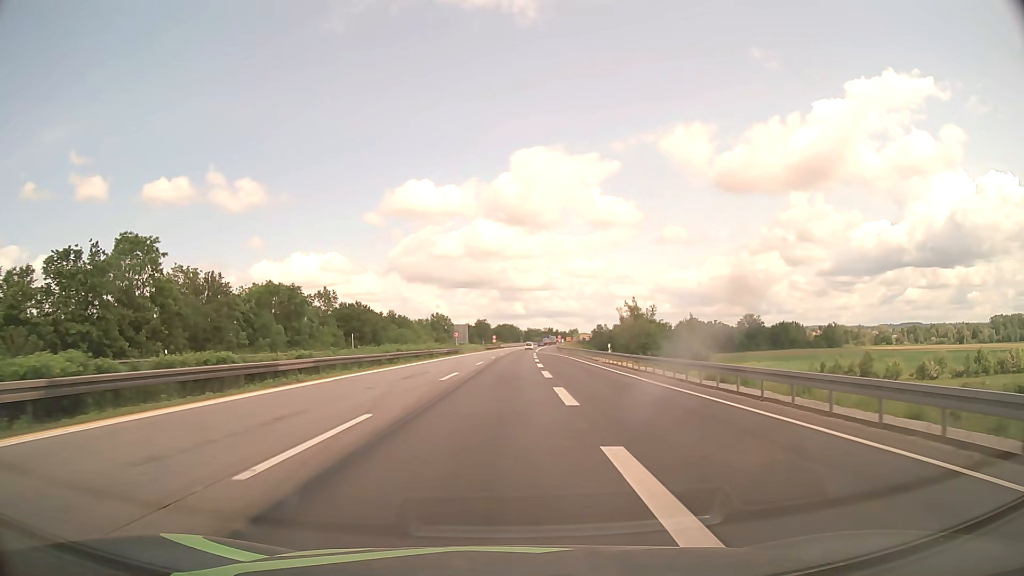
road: motorway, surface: asphalt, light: Day
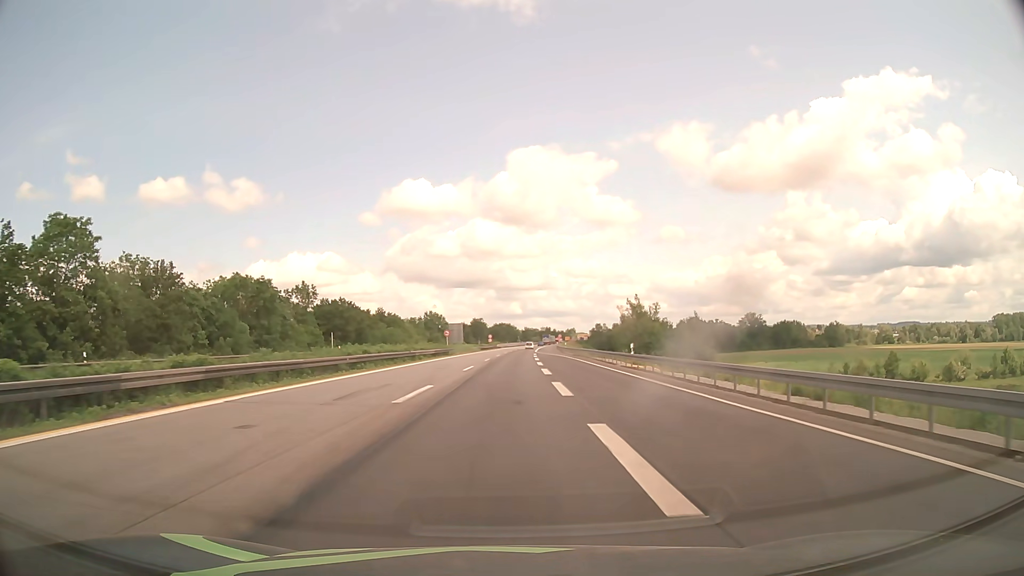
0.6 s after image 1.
(0.0, +9.6) m; 0°
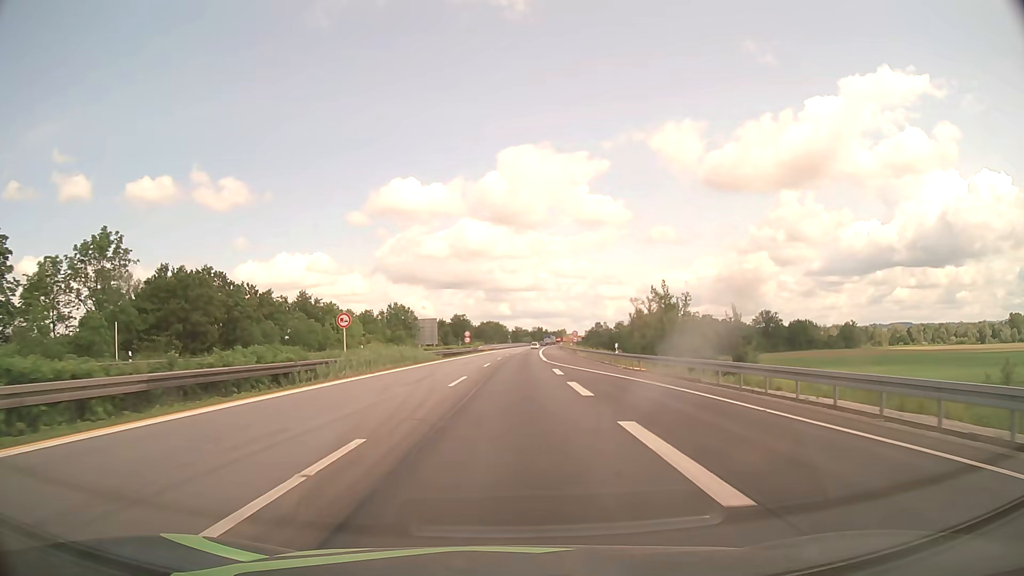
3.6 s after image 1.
(+0.4, +47.9) m; +1°
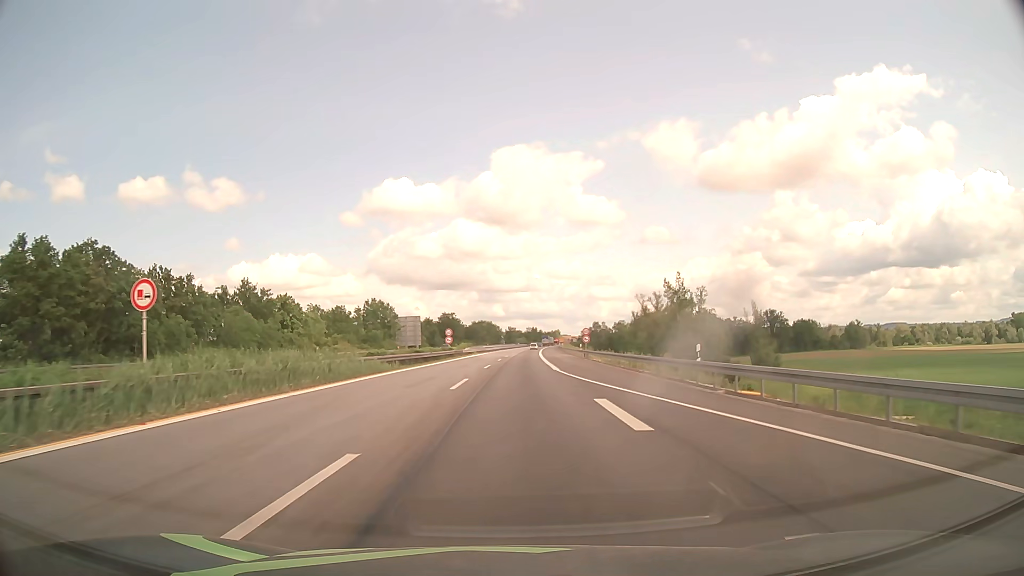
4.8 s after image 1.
(+0.1, +19.1) m; +1°
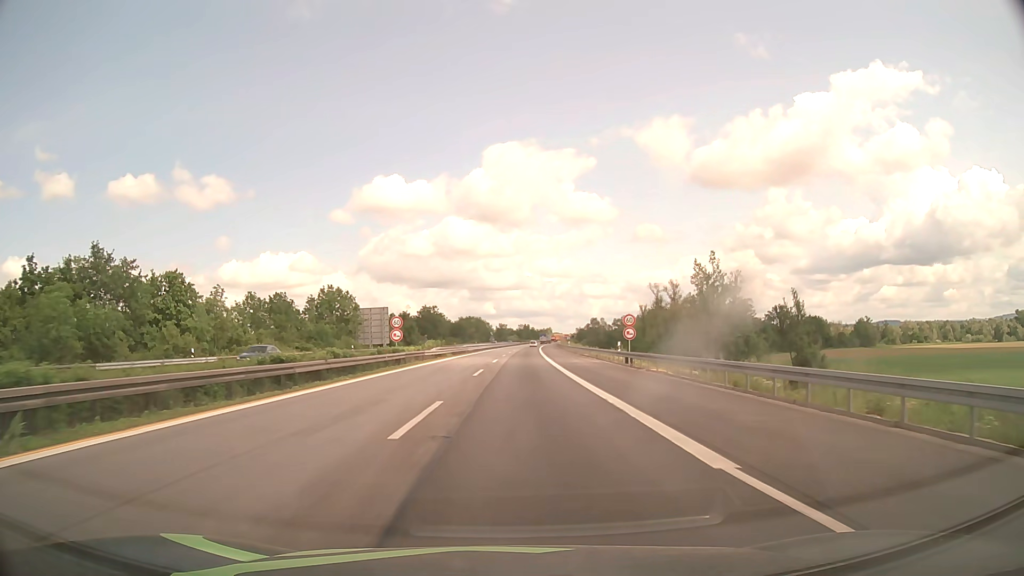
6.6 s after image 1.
(+0.2, +28.7) m; +1°
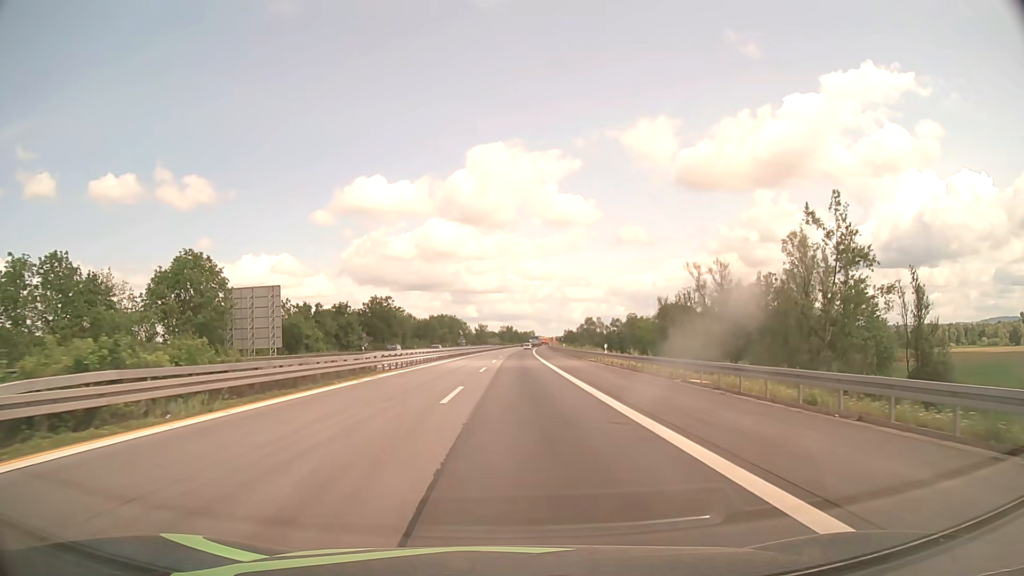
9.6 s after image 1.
(+0.5, +47.9) m; +1°
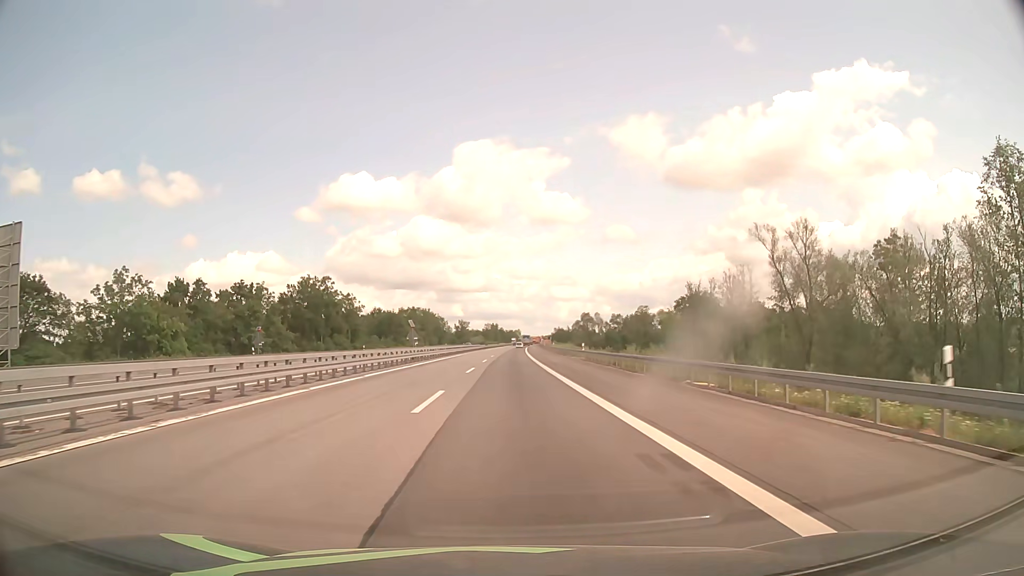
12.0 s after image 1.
(+0.4, +38.3) m; +1°
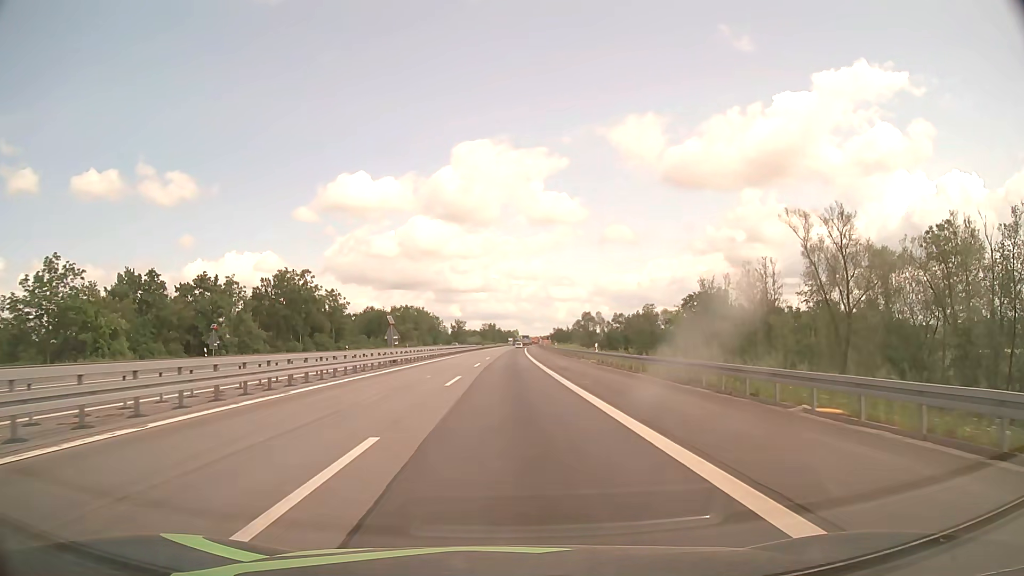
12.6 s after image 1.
(0.0, +9.6) m; 0°
(0, +10) (0, +20) (0, +30) (0, +40) (0, +50) (0, +60) (0, +70) (0, +80) (+1, +90) (+1, +100) m
